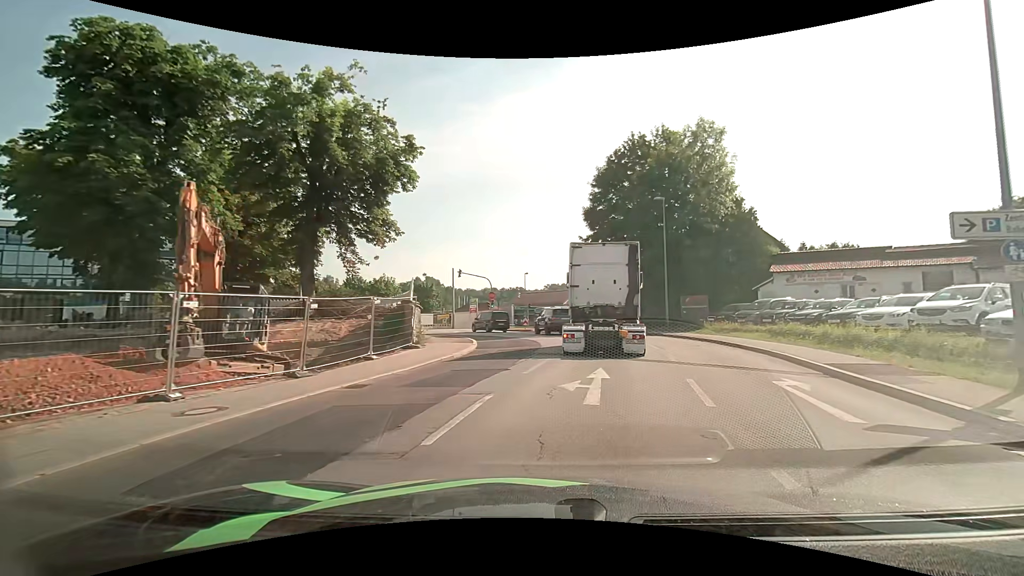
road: tertiary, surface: asphalt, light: Day
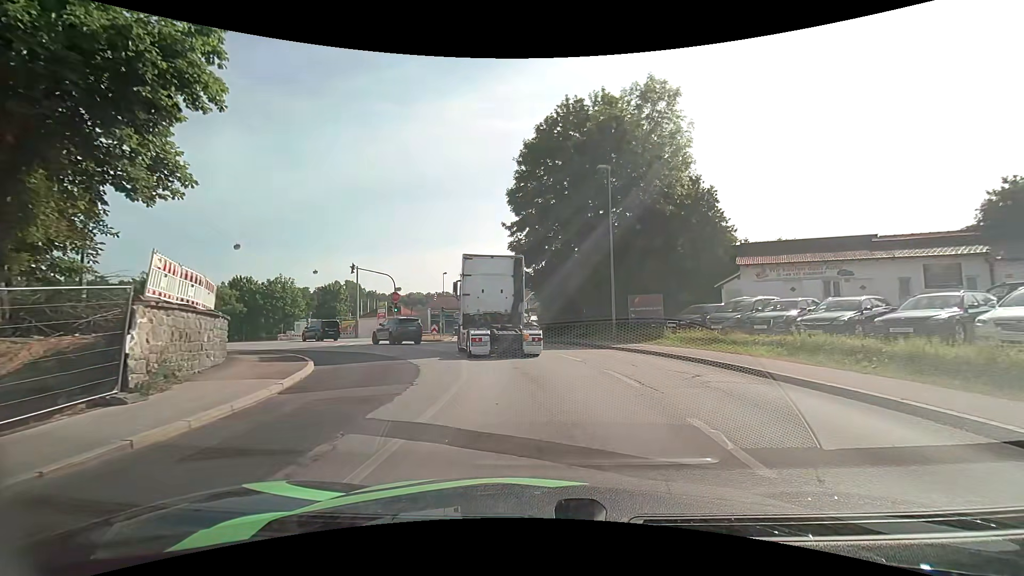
(+1.0, +10.1) m; +9°
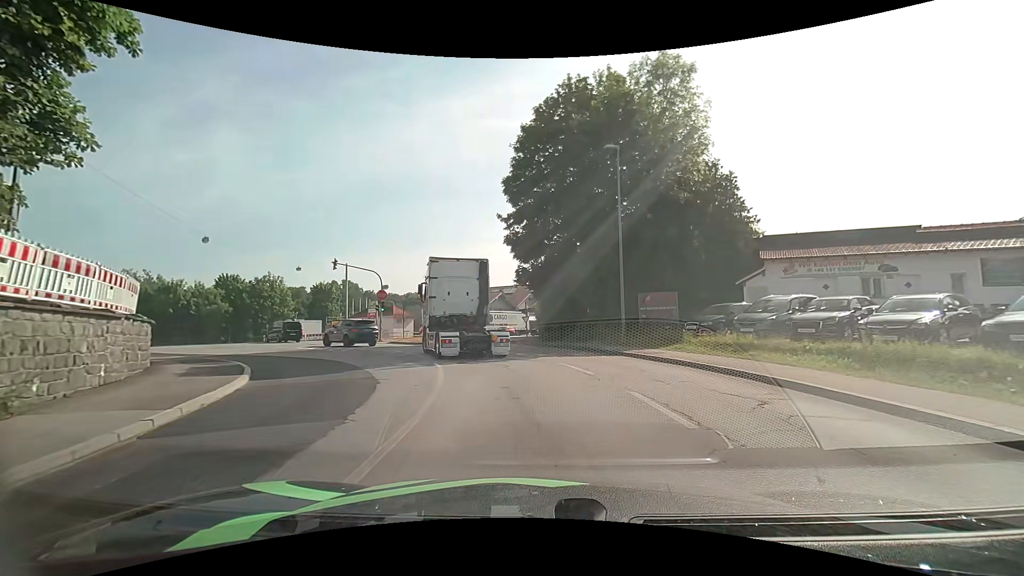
(0.0, +3.5) m; +1°
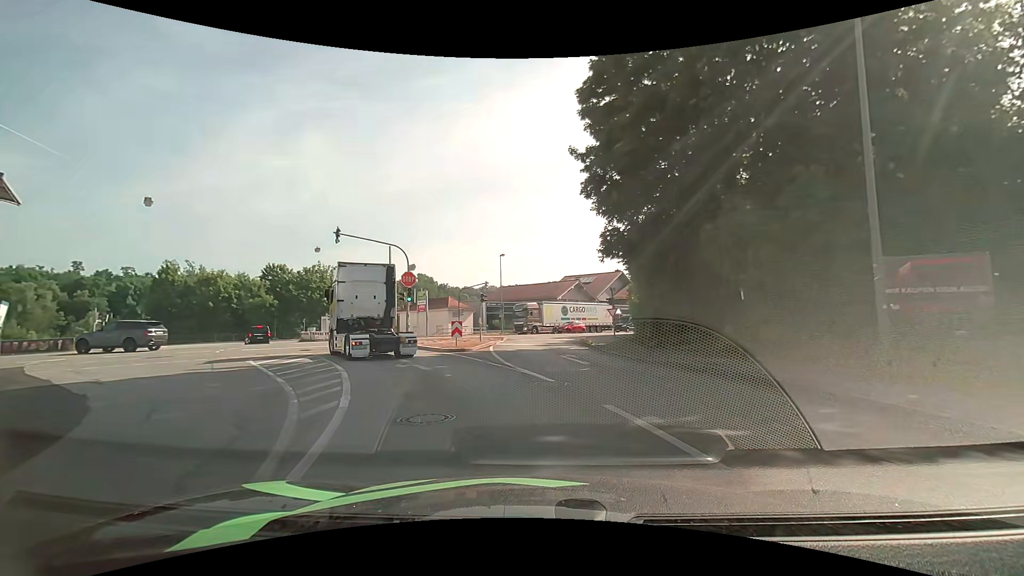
(-0.8, +13.4) m; -9°
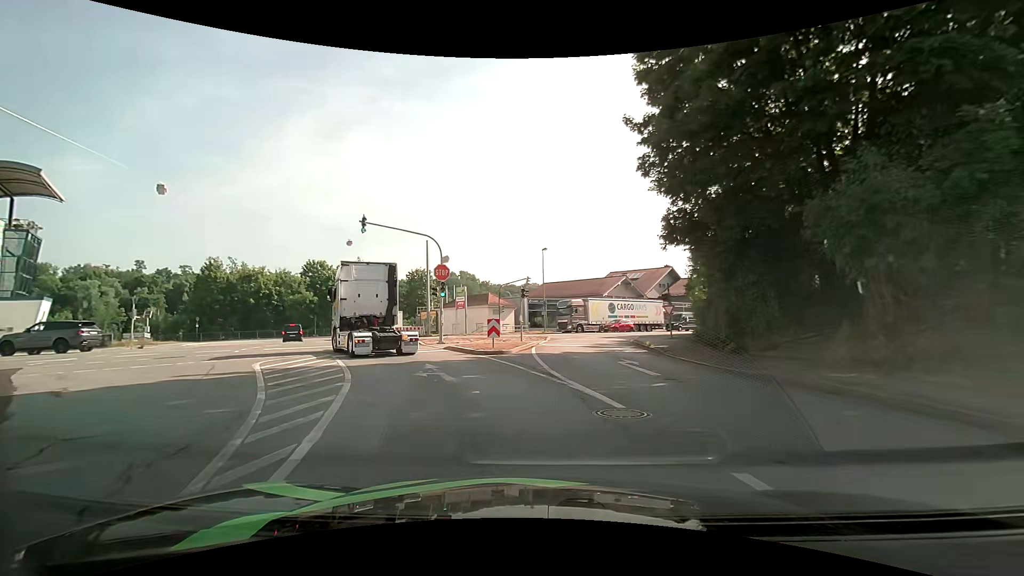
(-0.1, +3.1) m; -3°
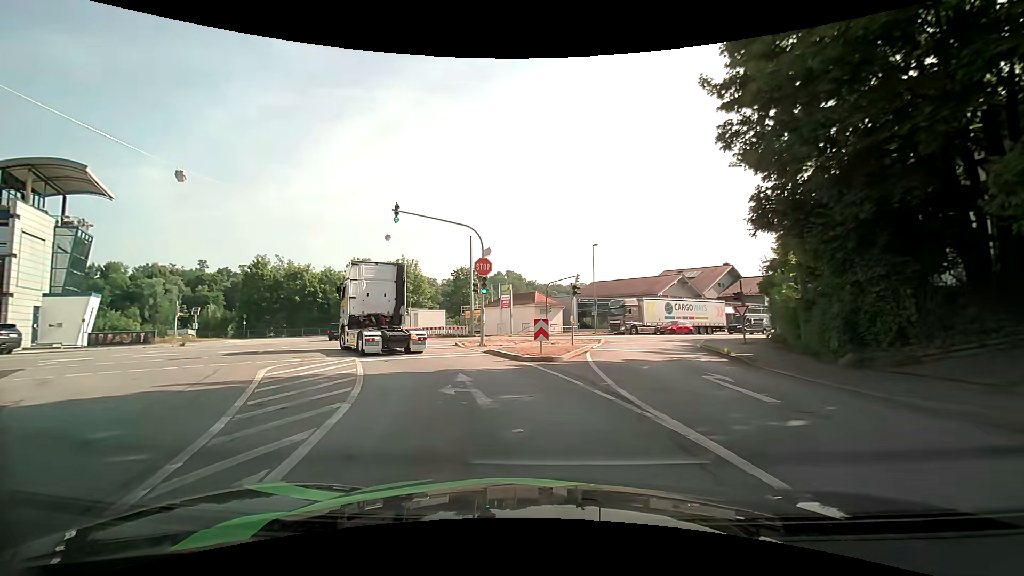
(-0.2, +3.1) m; -6°
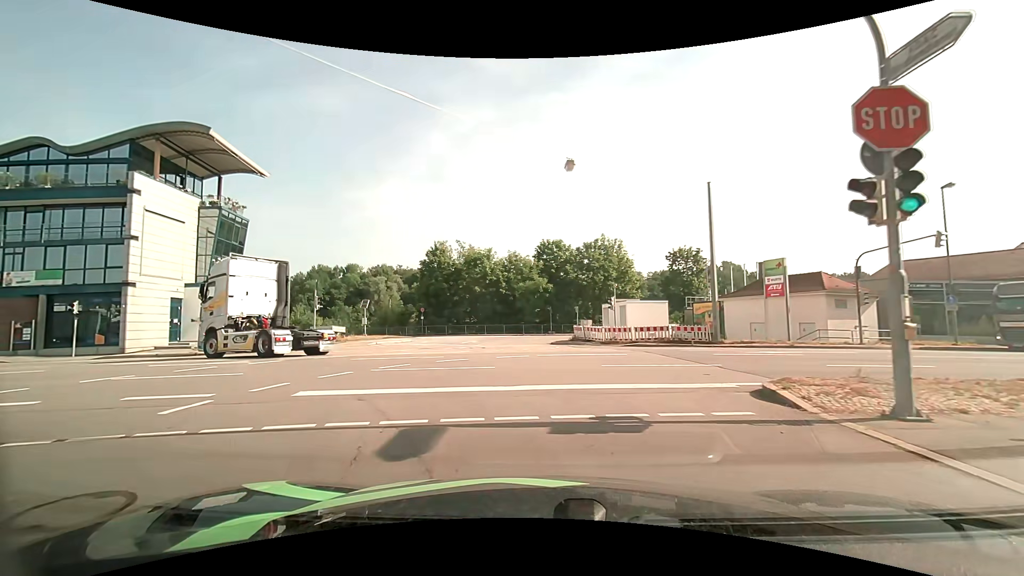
(-3.7, +16.7) m; -23°
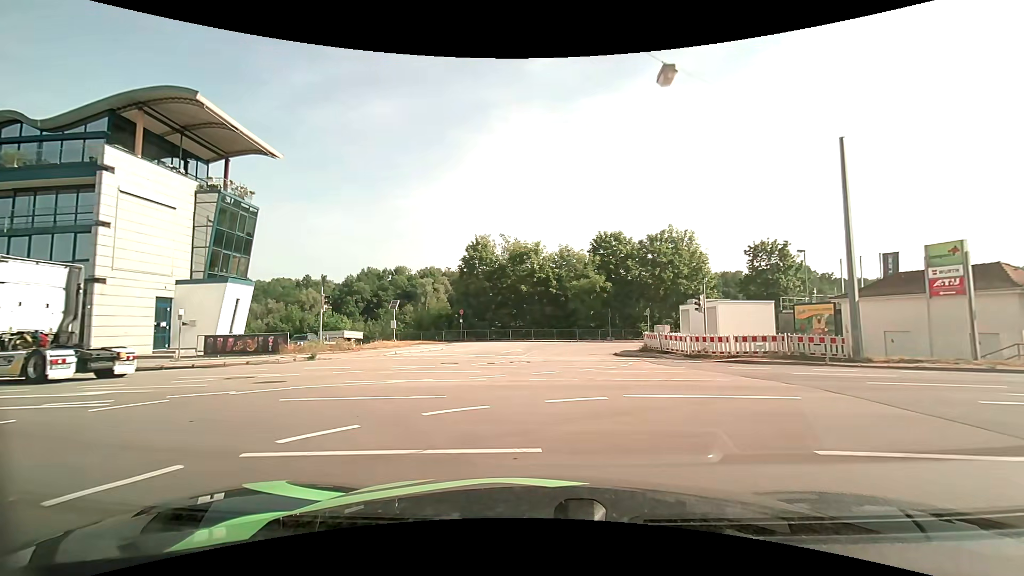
(-0.5, +7.6) m; -6°
(0, +10) (0, +20) (+2, +30) (+5, +39) (+12, +46) (+22, +49) (+31, +51) (+41, +54) (+51, +56) (+60, +59) m
